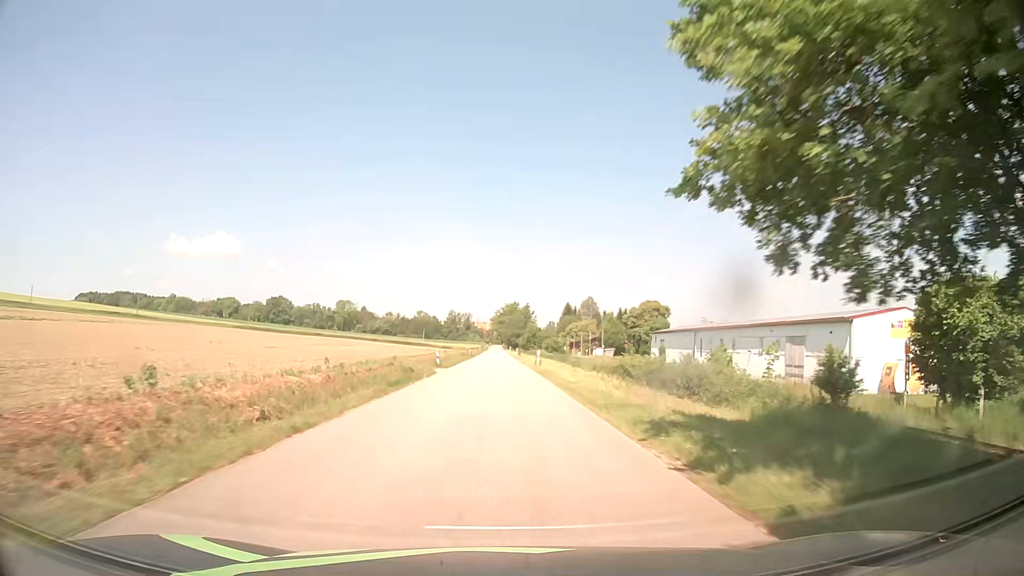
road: tertiary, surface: asphalt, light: Day
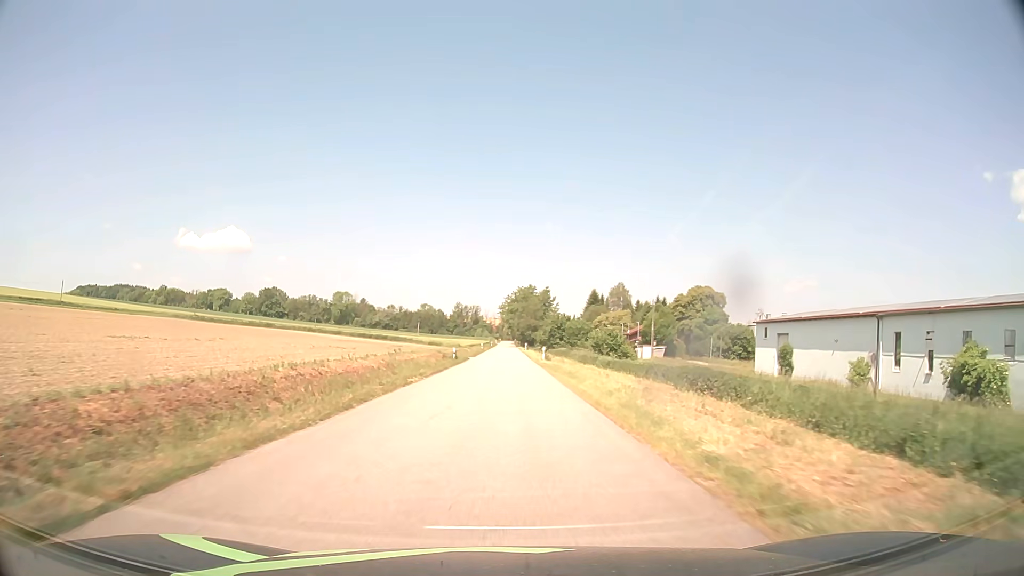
(-0.3, +43.4) m; -1°
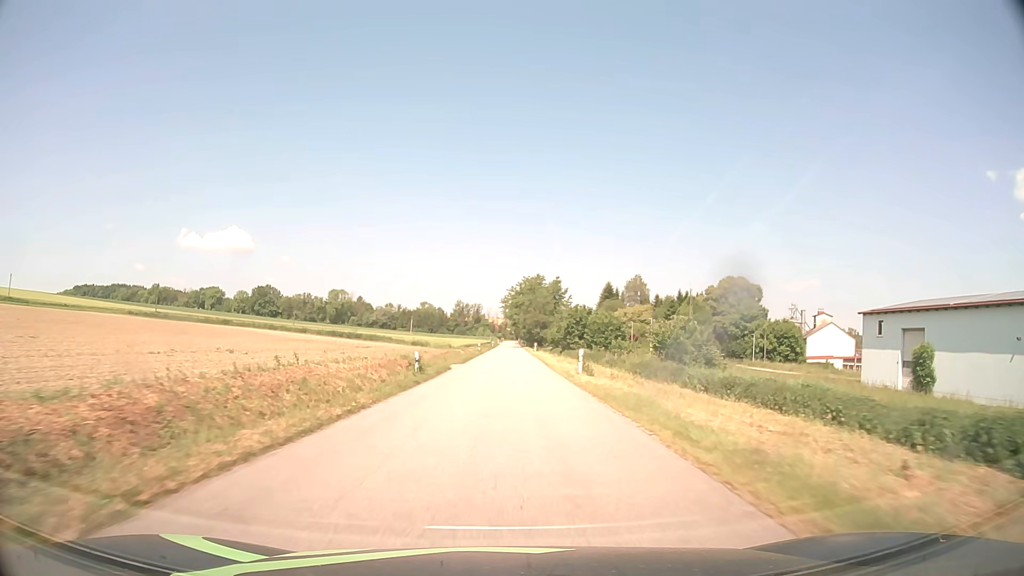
(-0.1, +21.6) m; 0°
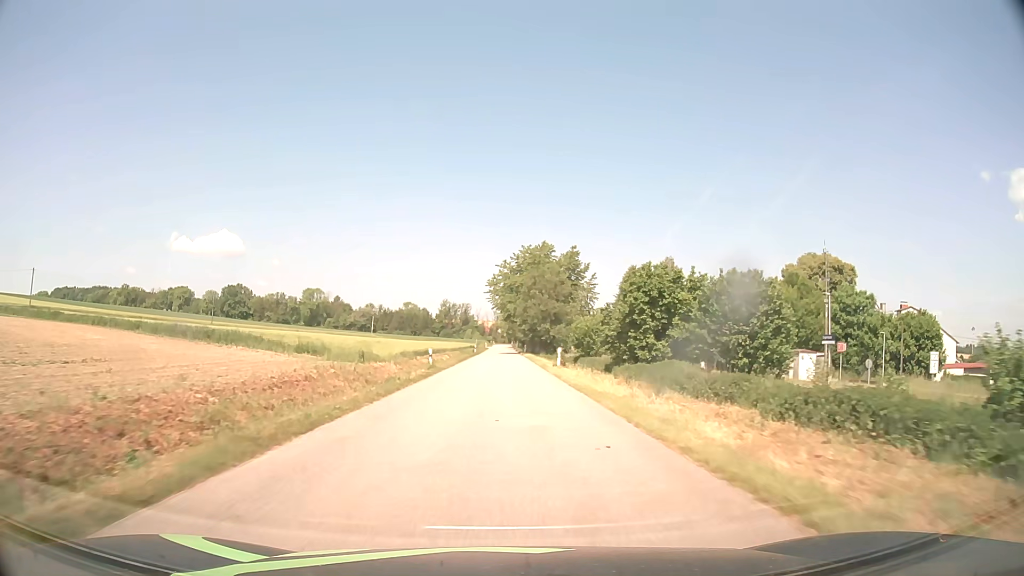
(+0.4, +43.1) m; +1°
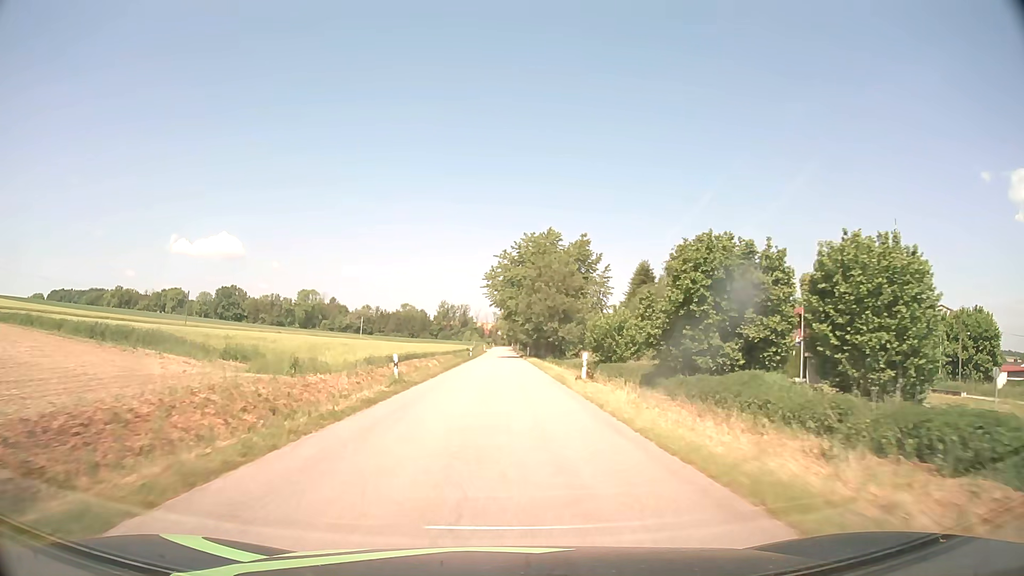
(0.0, +10.7) m; 0°
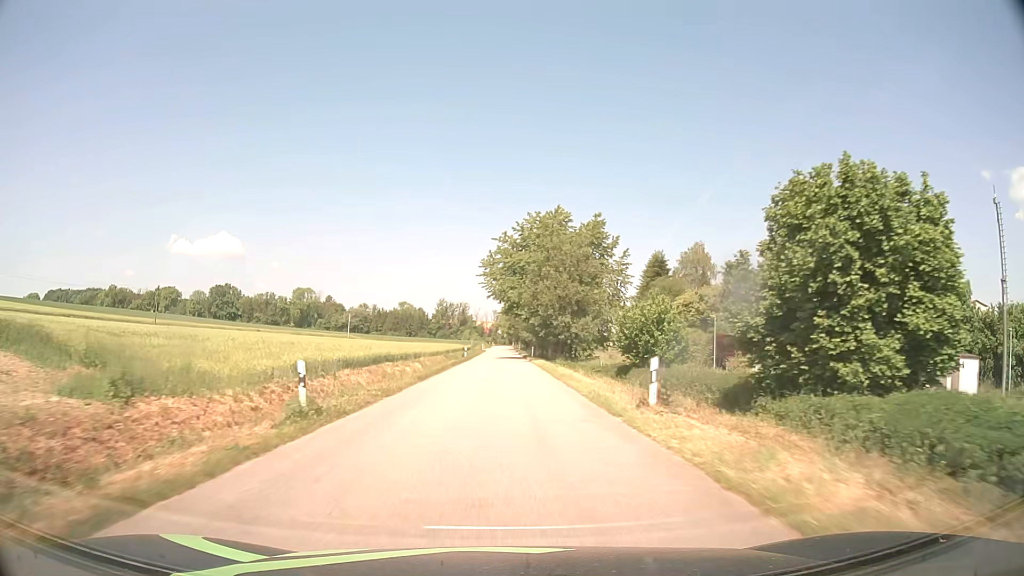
(0.0, +10.7) m; 0°
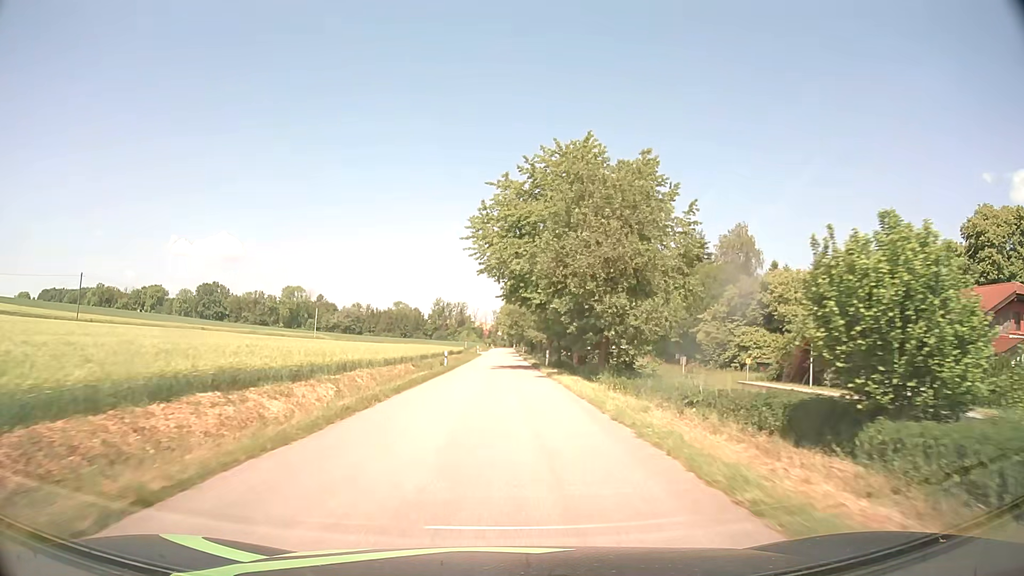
(-0.1, +21.4) m; 0°
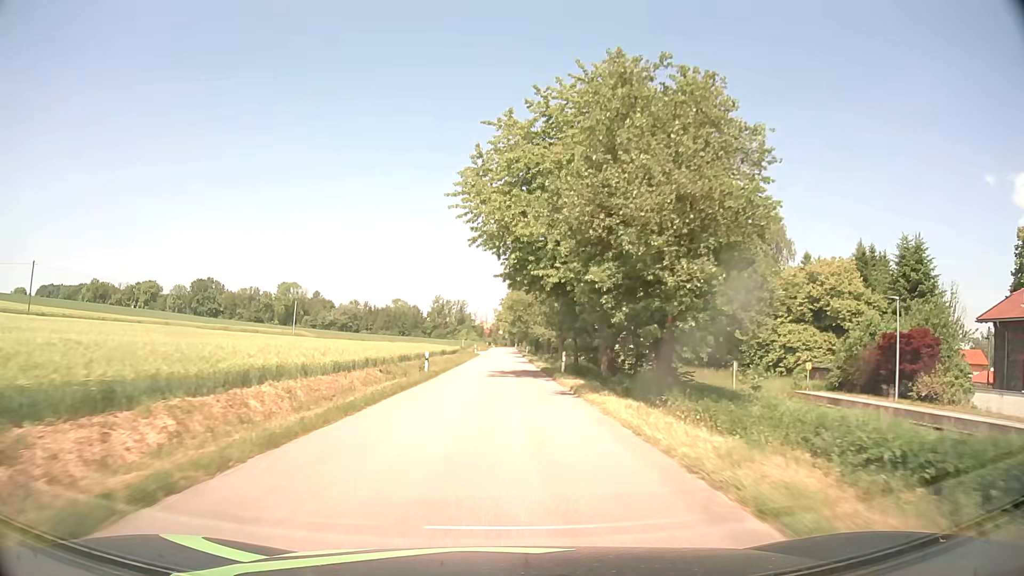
(0.0, +10.7) m; 0°
(0, +10) (0, +20) (0, +30) (0, +40) (0, +50) (0, +60) (0, +70) (0, +80) (0, +90) (0, +100) m
